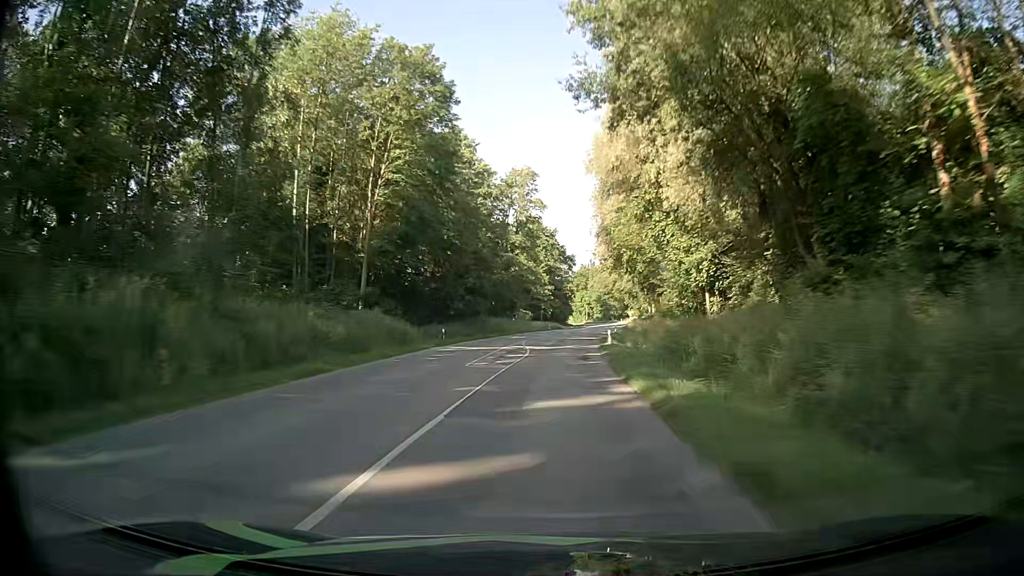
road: secondary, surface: asphalt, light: Day
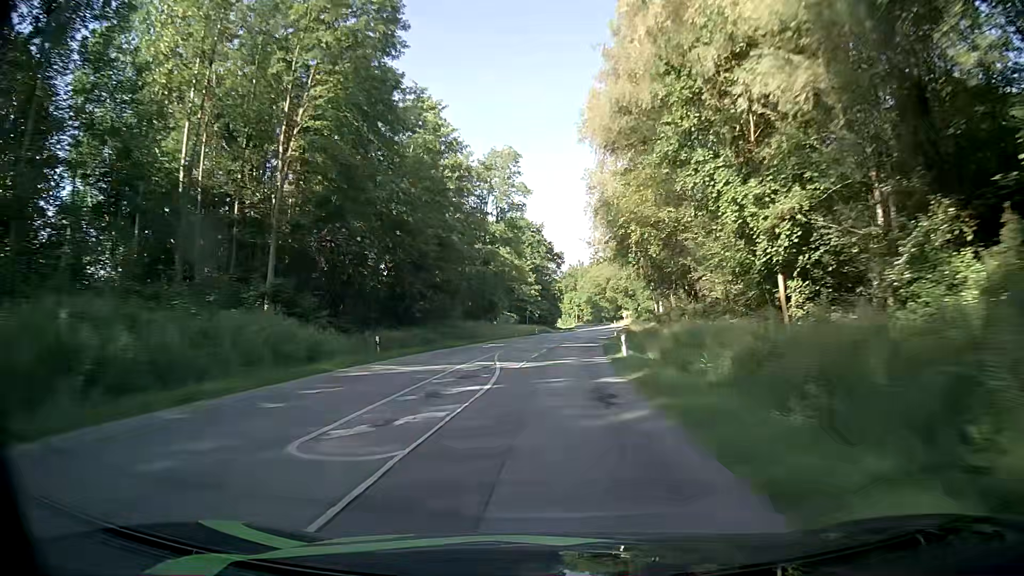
(+0.2, +14.0) m; +1°
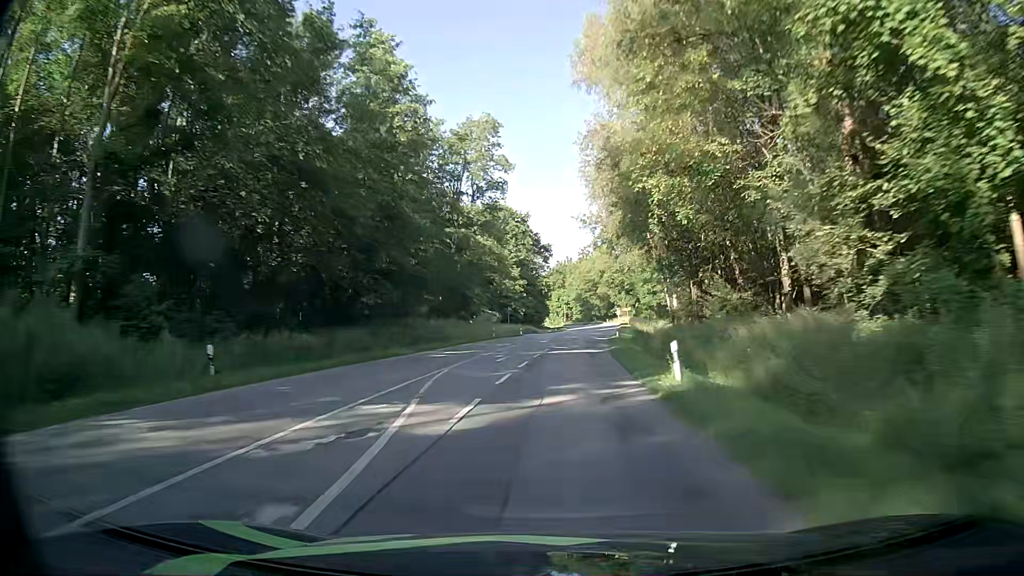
(+0.1, +14.1) m; +2°
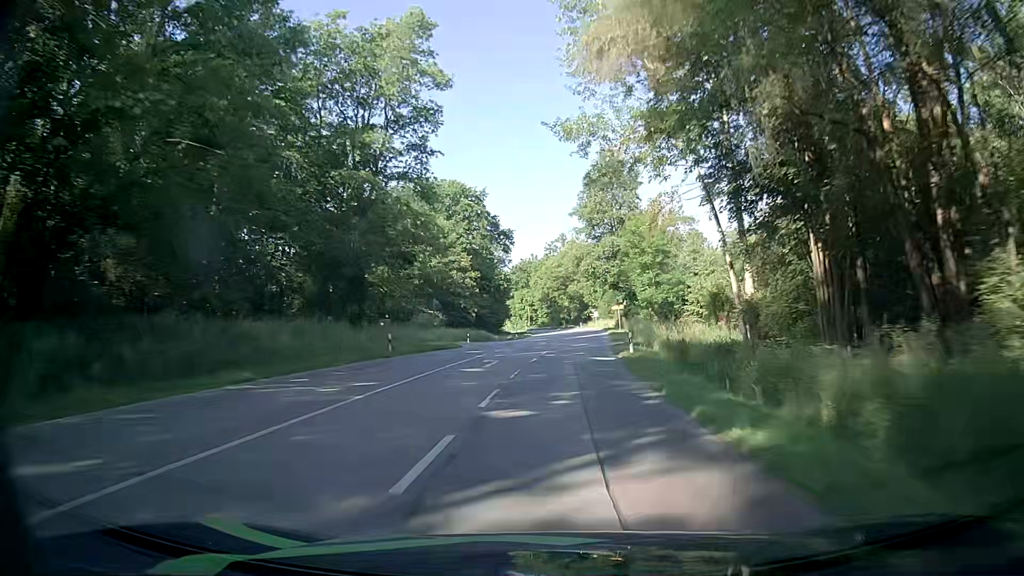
(+0.2, +28.0) m; +2°
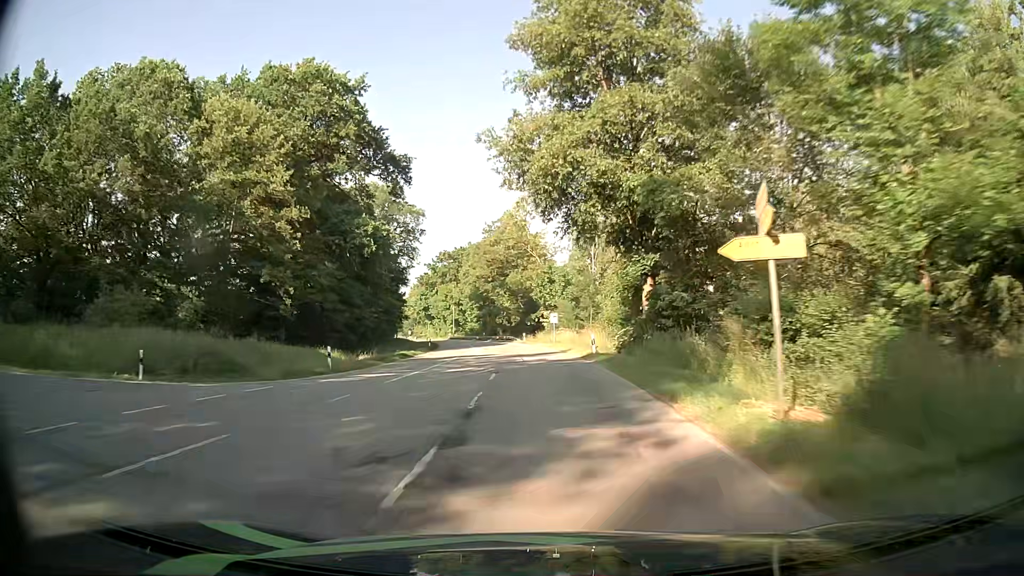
(+2.8, +54.1) m; +5°
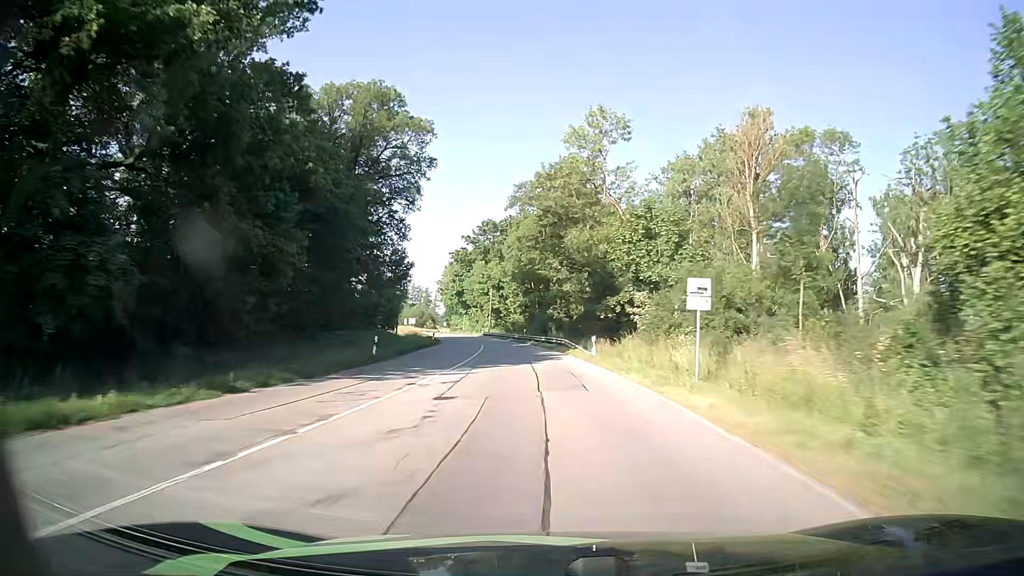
(-1.4, +40.0) m; -5°
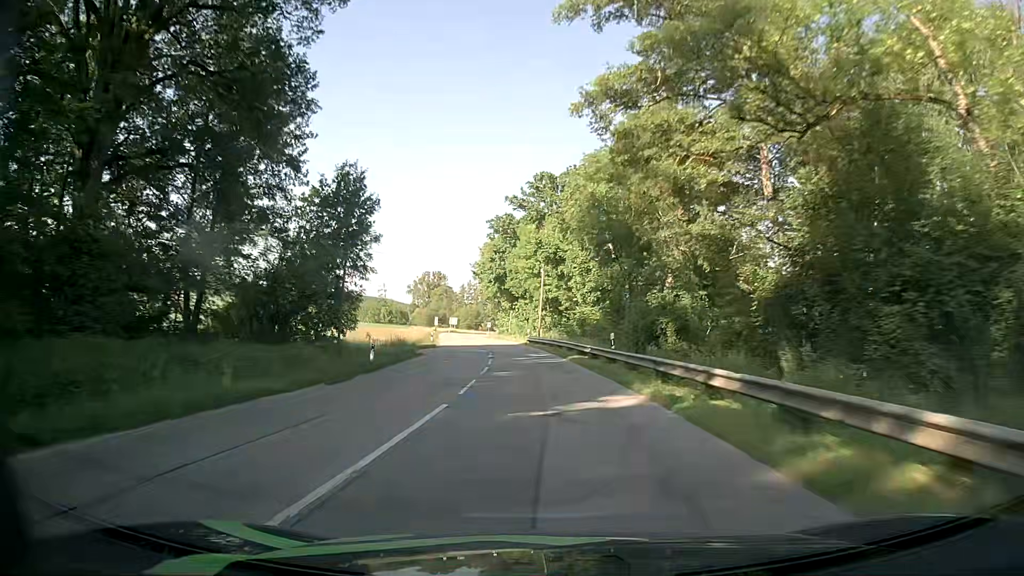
(-2.0, +41.0) m; -6°
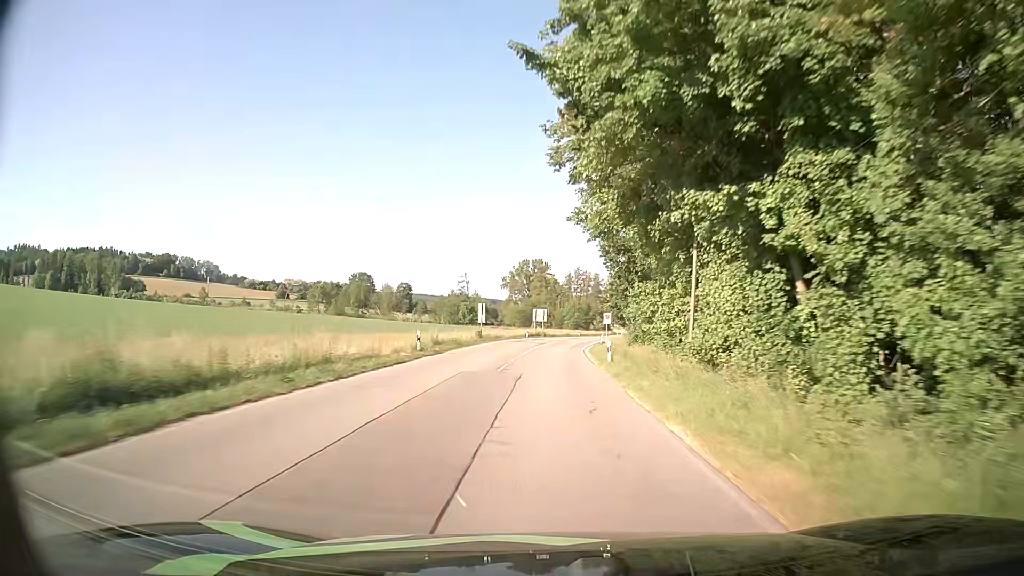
(-6.6, +69.3) m; -10°
(0, +10) (0, +20) (0, +30) (0, +40) (+1, +50) (+2, +60) (+3, +70) (+4, +80) (+5, +90) (+7, +100) m
